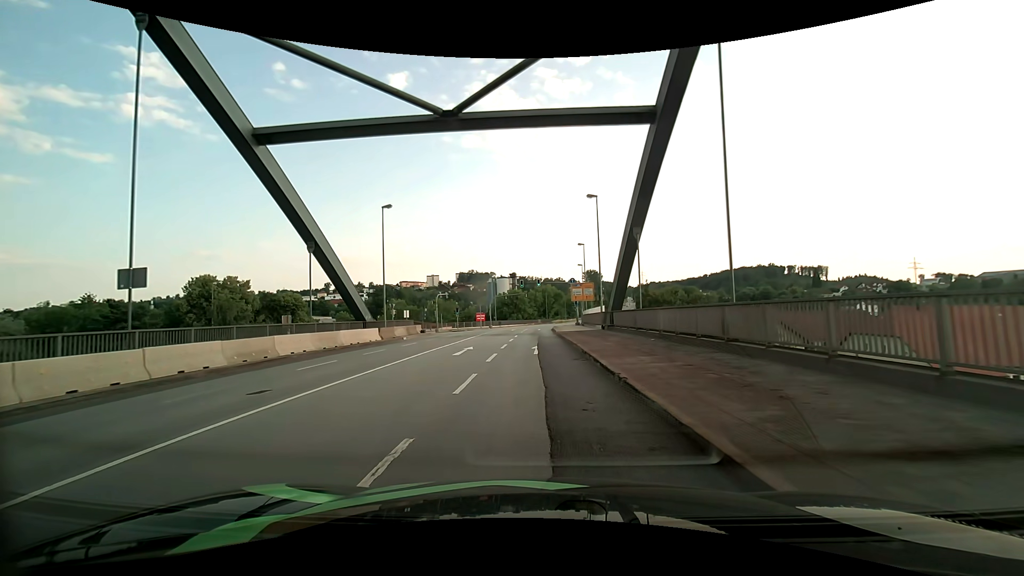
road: primary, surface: asphalt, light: Day
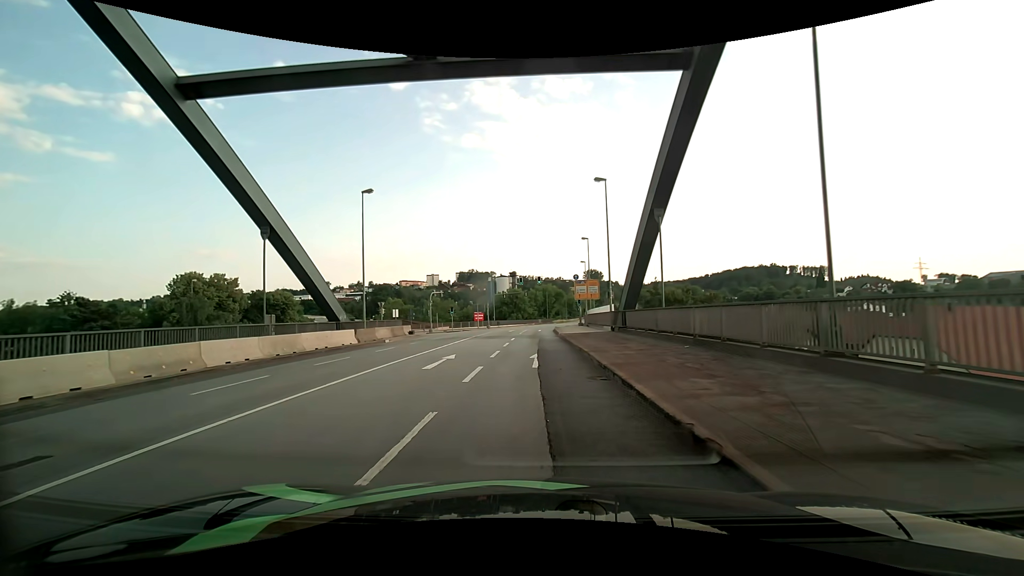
(0.0, +4.6) m; 0°
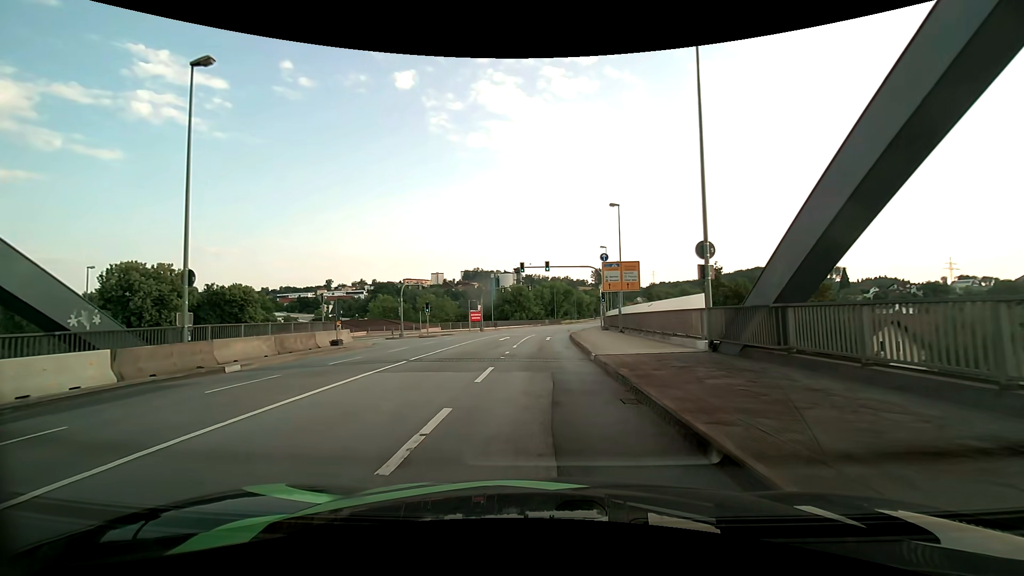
(-0.1, +17.7) m; -1°
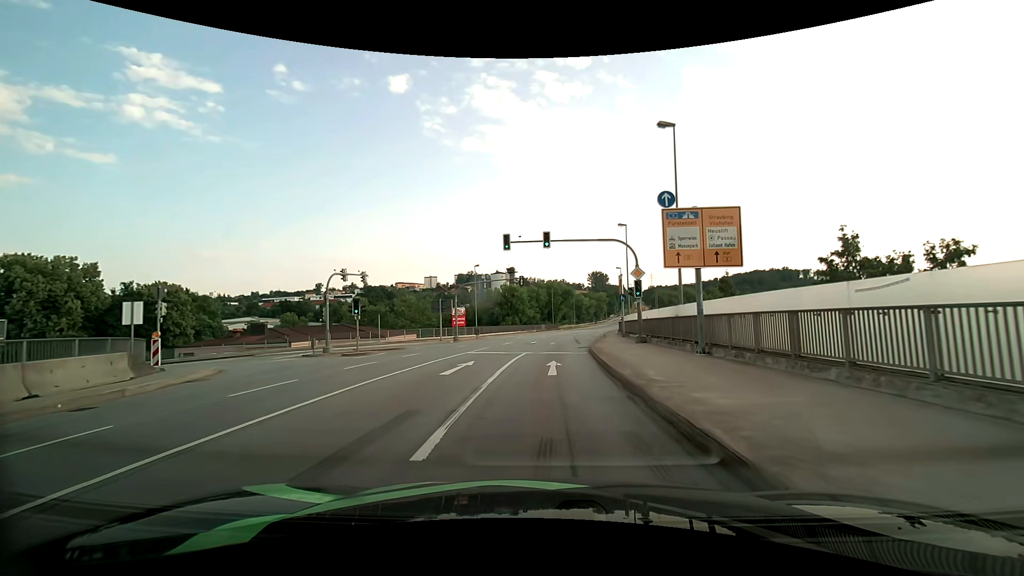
(+0.1, +17.5) m; +2°
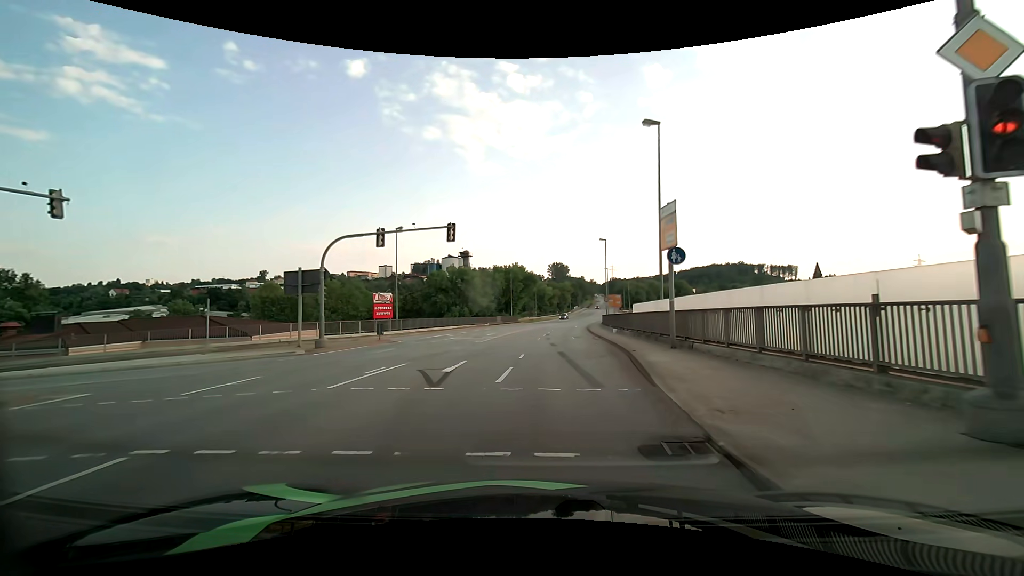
(+0.2, +23.7) m; +4°
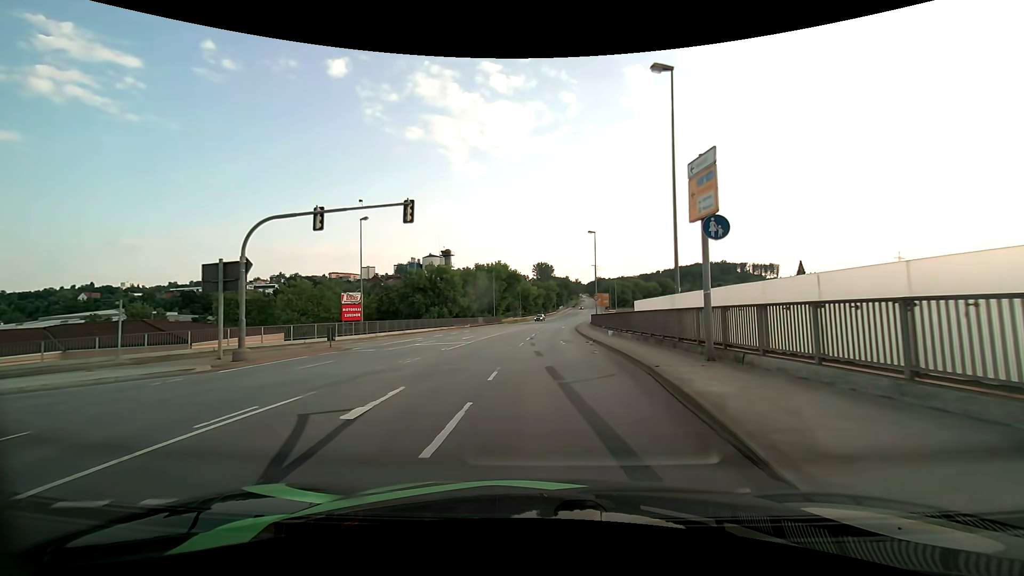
(+0.1, +5.3) m; +2°
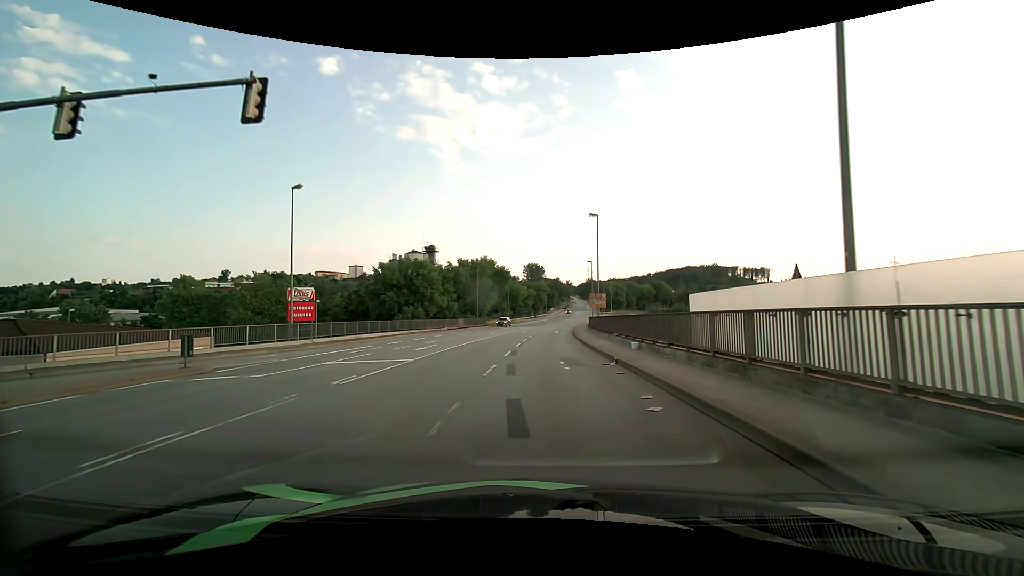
(+0.1, +10.4) m; +1°
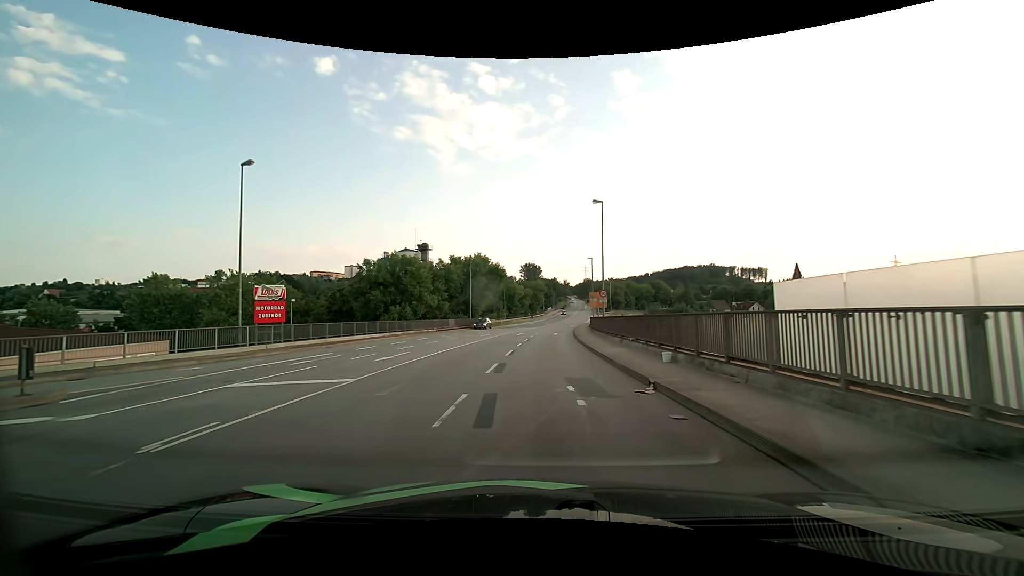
(0.0, +5.3) m; 0°
(0, +10) (0, +20) (+1, +30) (+1, +40) (+2, +50) (+2, +60) (+3, +70) (+4, +80) (+6, +90) (+7, +100) m
